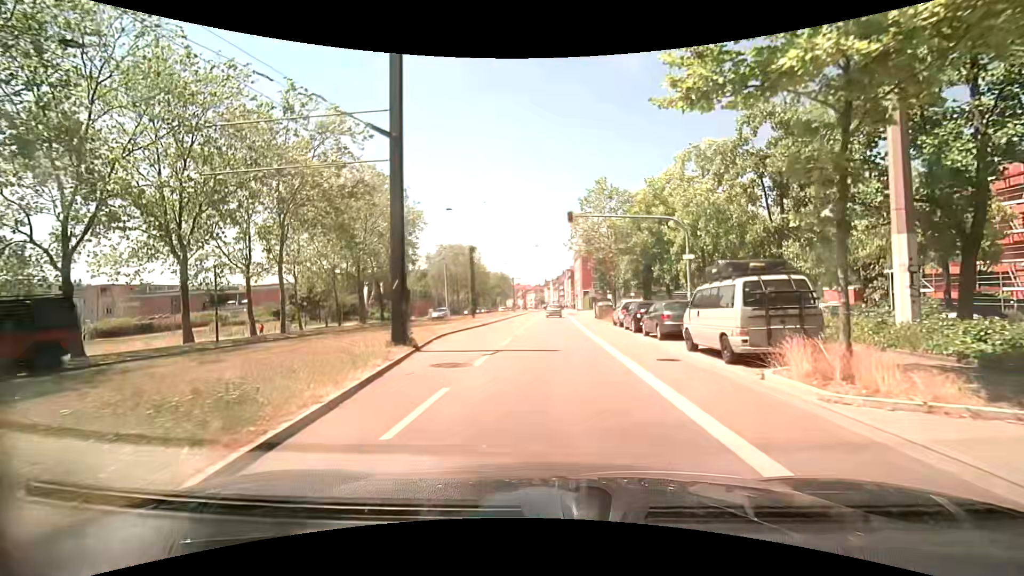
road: secondary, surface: asphalt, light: Day
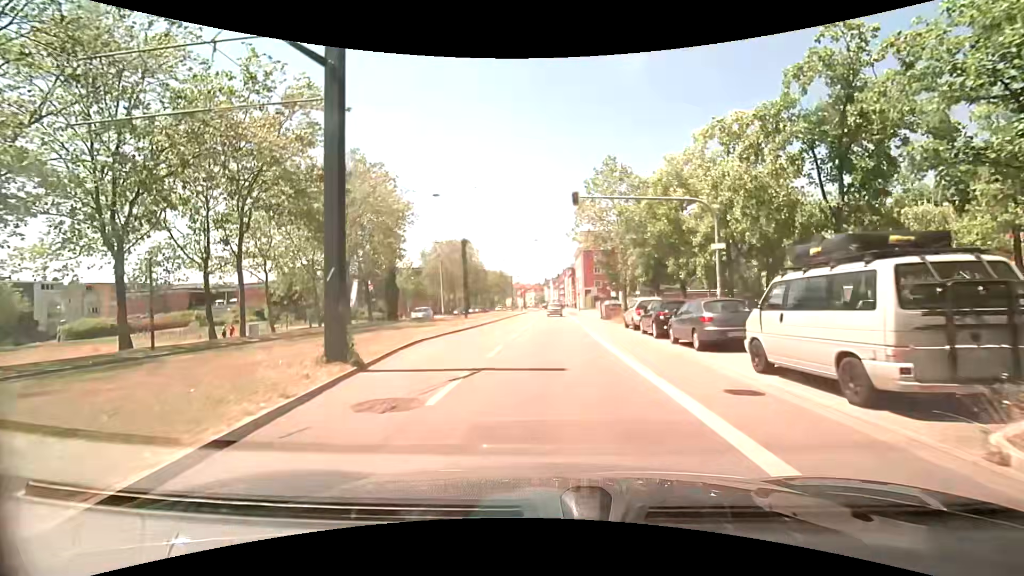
(0.0, +4.5) m; 0°
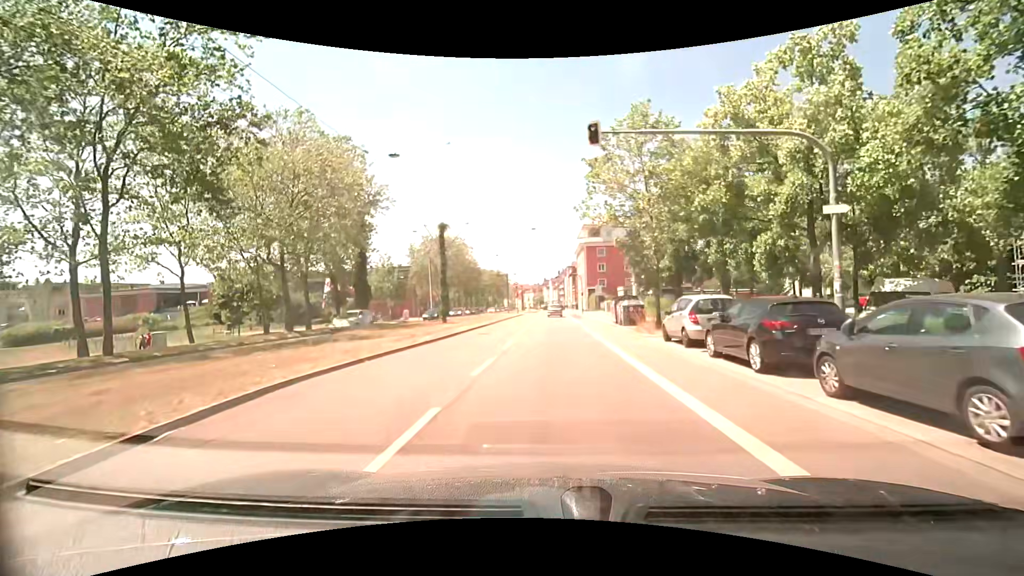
(0.0, +8.9) m; 0°
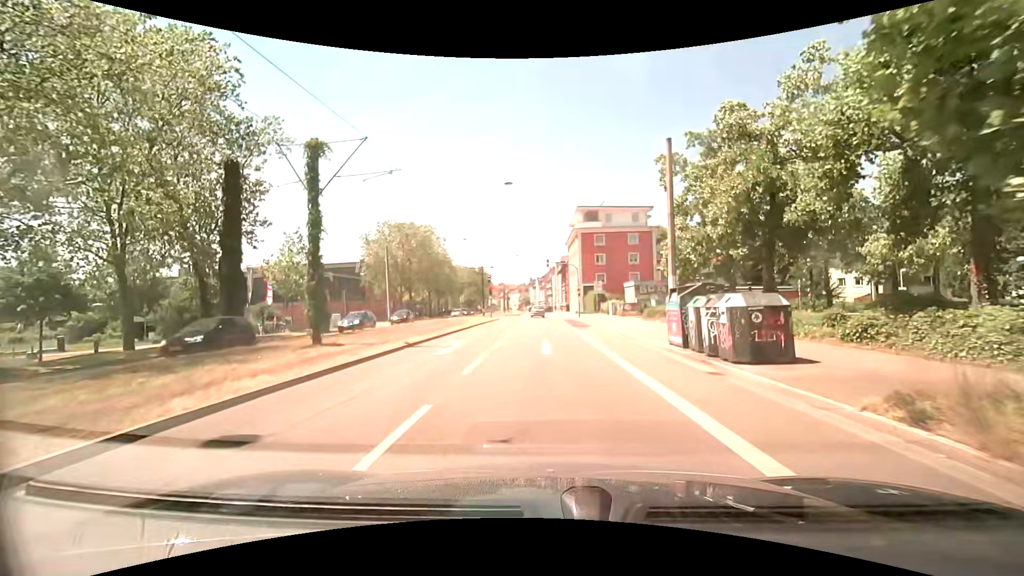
(+0.3, +17.8) m; +1°
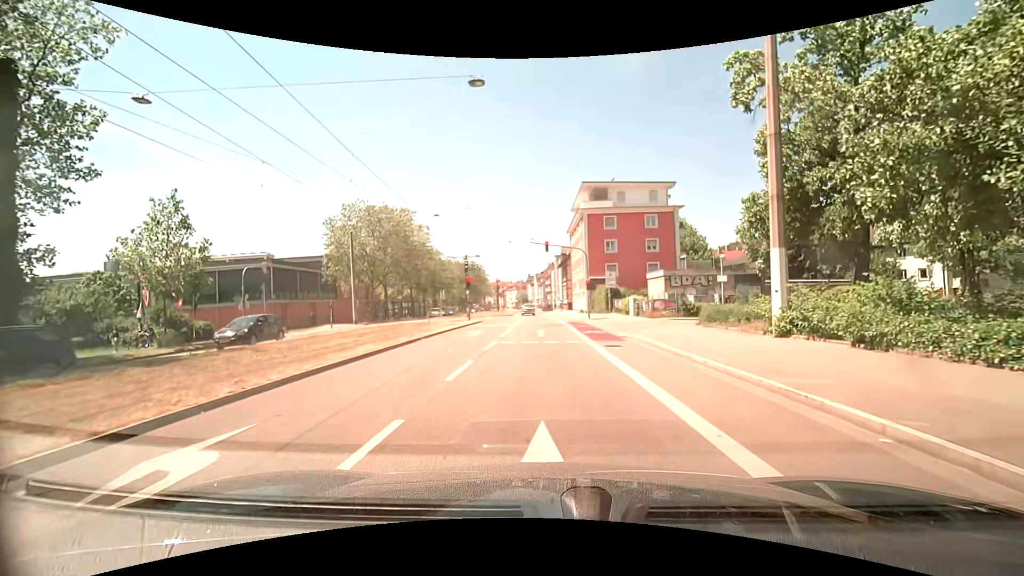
(+0.2, +12.9) m; 0°
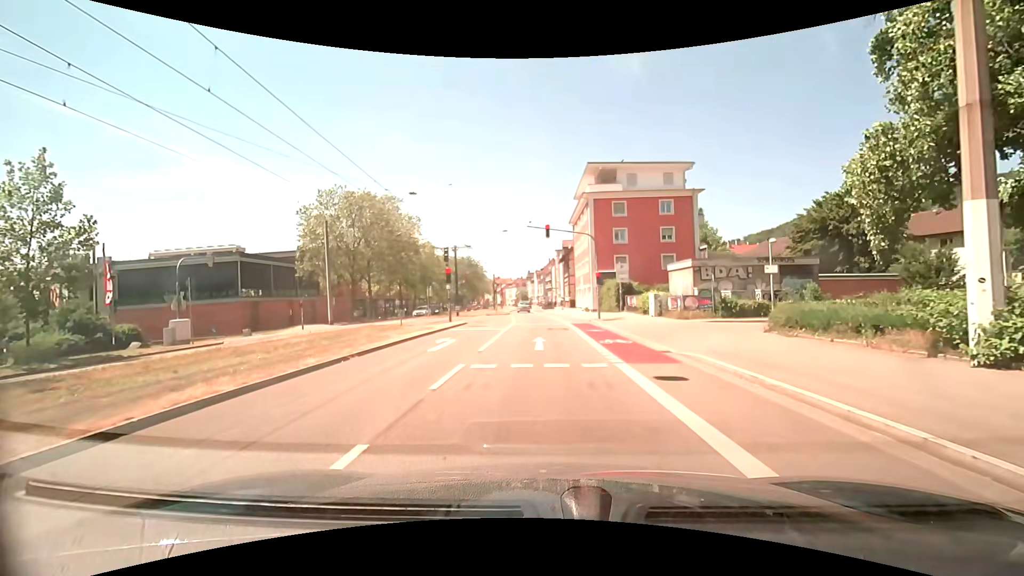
(+0.1, +6.8) m; +2°
